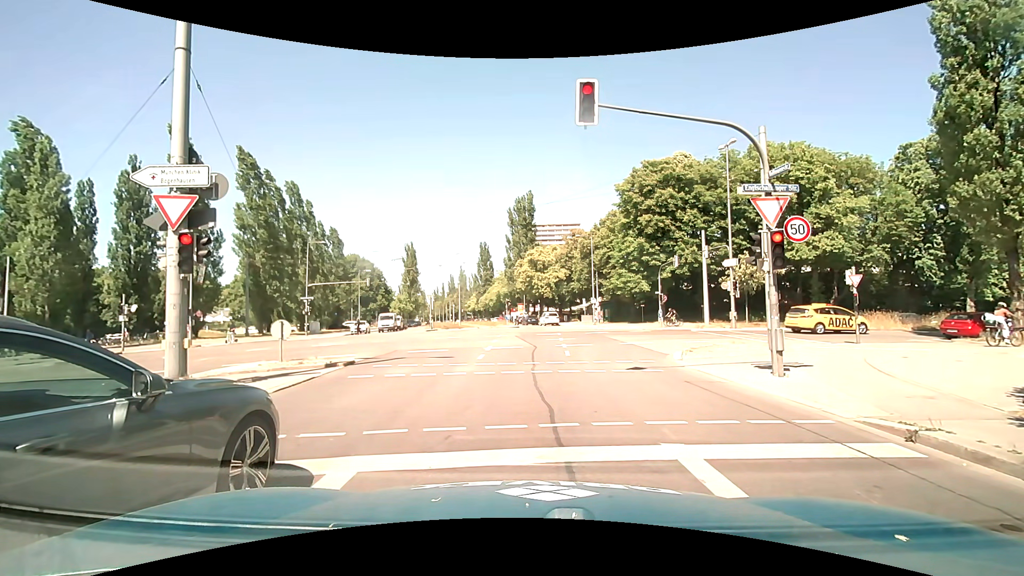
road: secondary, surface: asphalt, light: Day
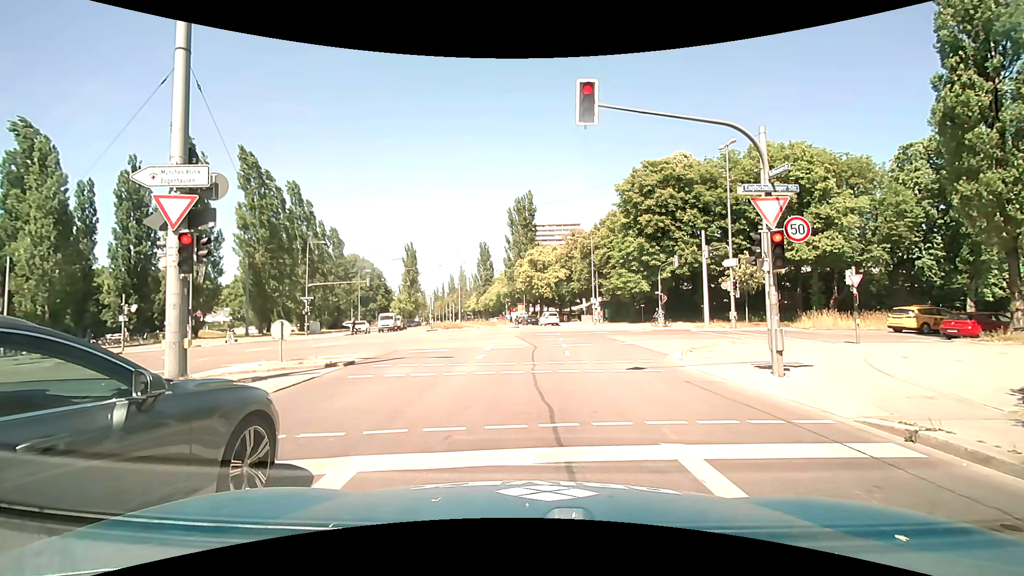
(0.0, 0.0) m; 0°
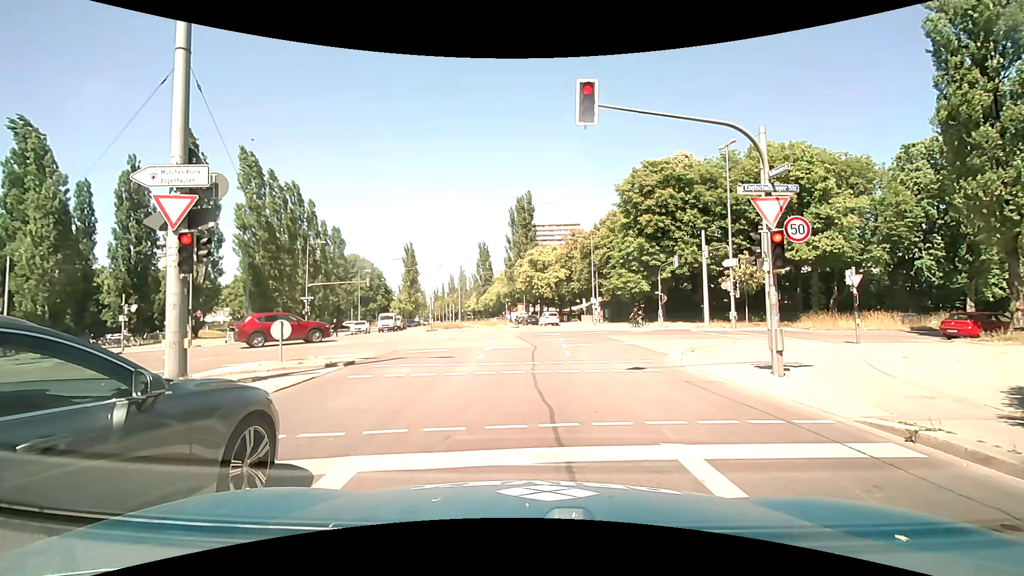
(0.0, 0.0) m; 0°
(0, +10) (0, +20) (0, +30) (0, +40) (+1, +50) (0, +60) (-2, +70) (-3, +80) (-5, +90) (-7, +99) m
